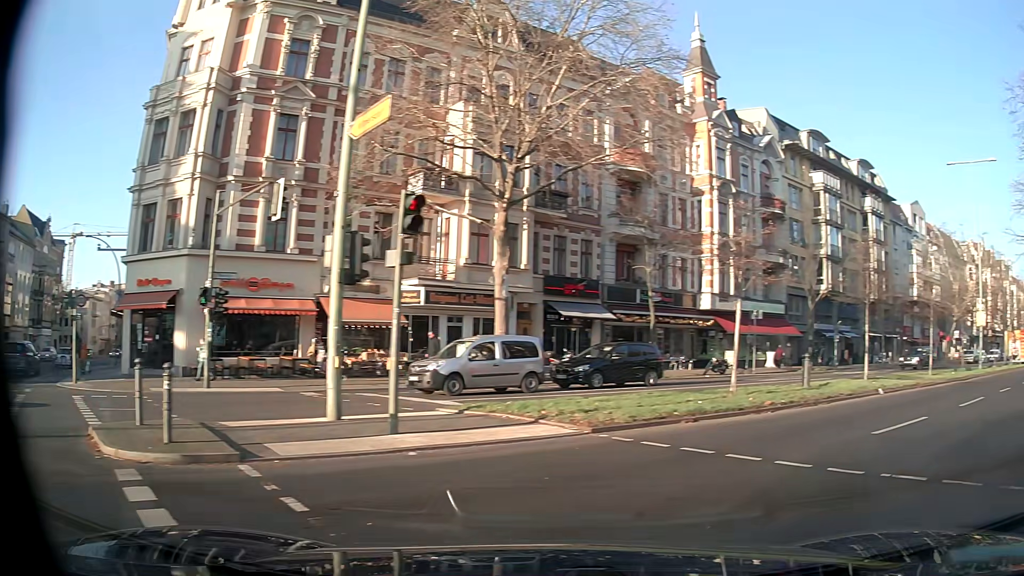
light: Day
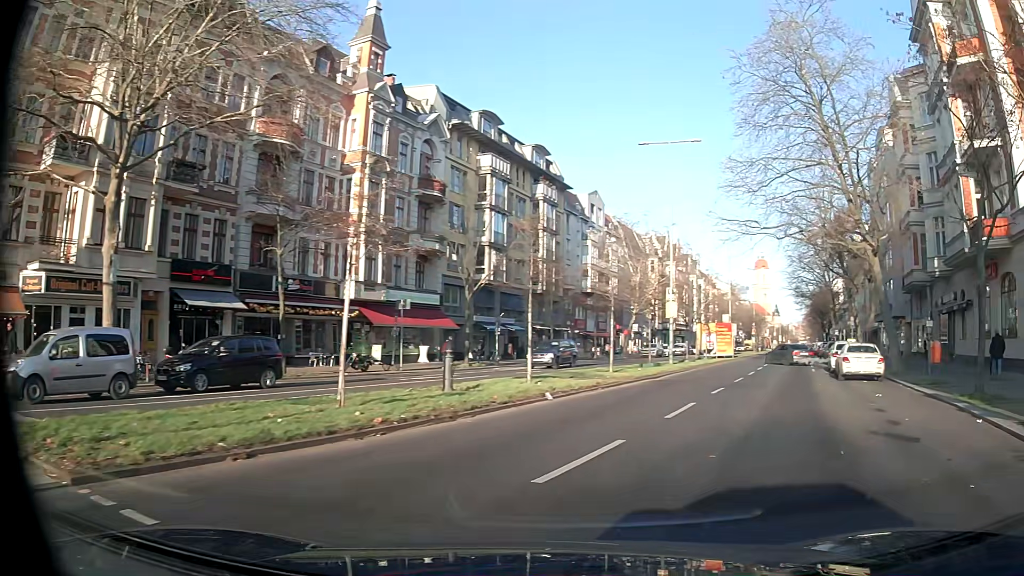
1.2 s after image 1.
(+1.3, +4.4) m; +30°
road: tertiary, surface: asphalt
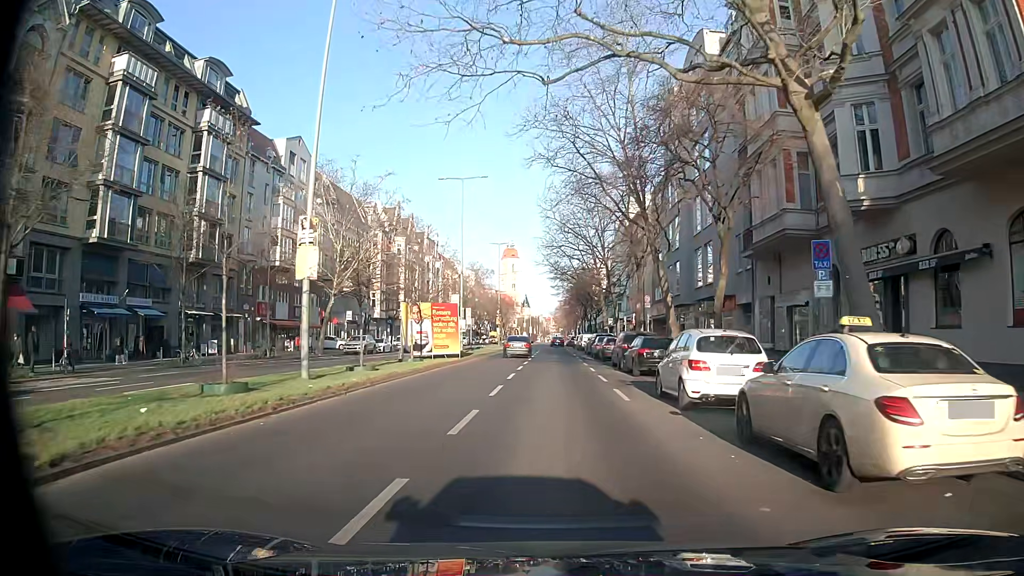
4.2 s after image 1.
(+5.9, +20.3) m; +21°
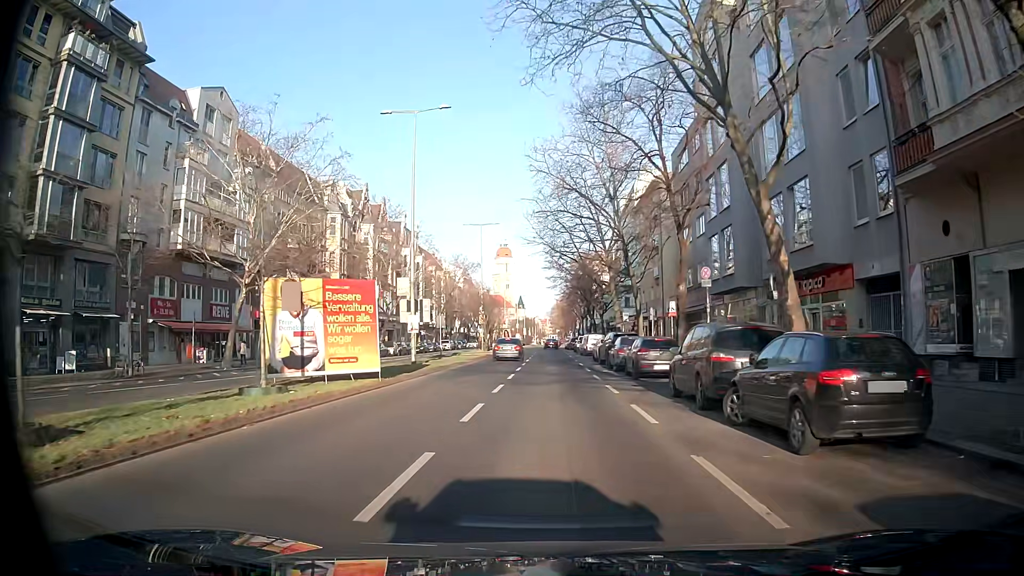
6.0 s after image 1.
(+0.3, +16.5) m; +1°
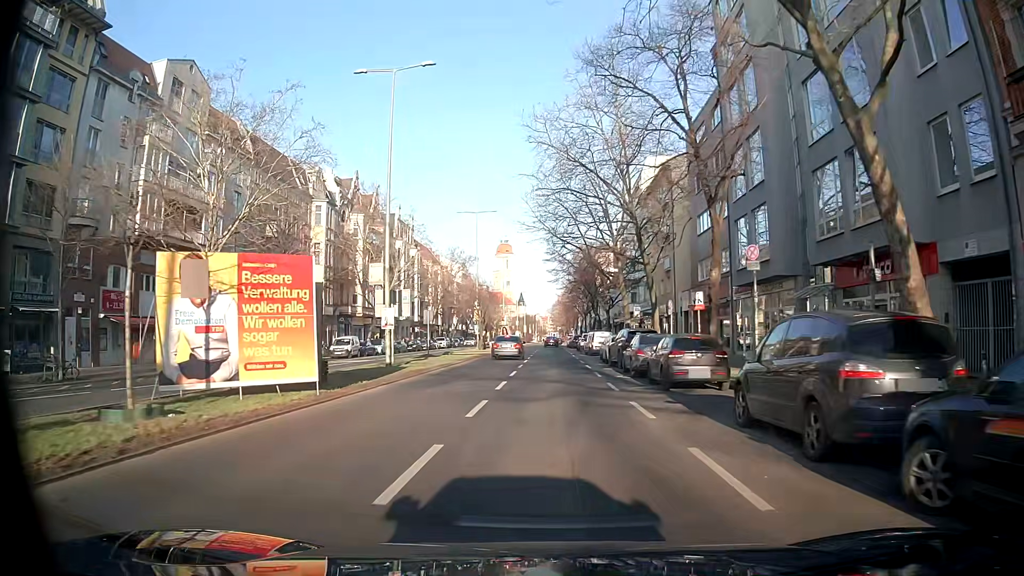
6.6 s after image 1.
(0.0, +5.6) m; 0°
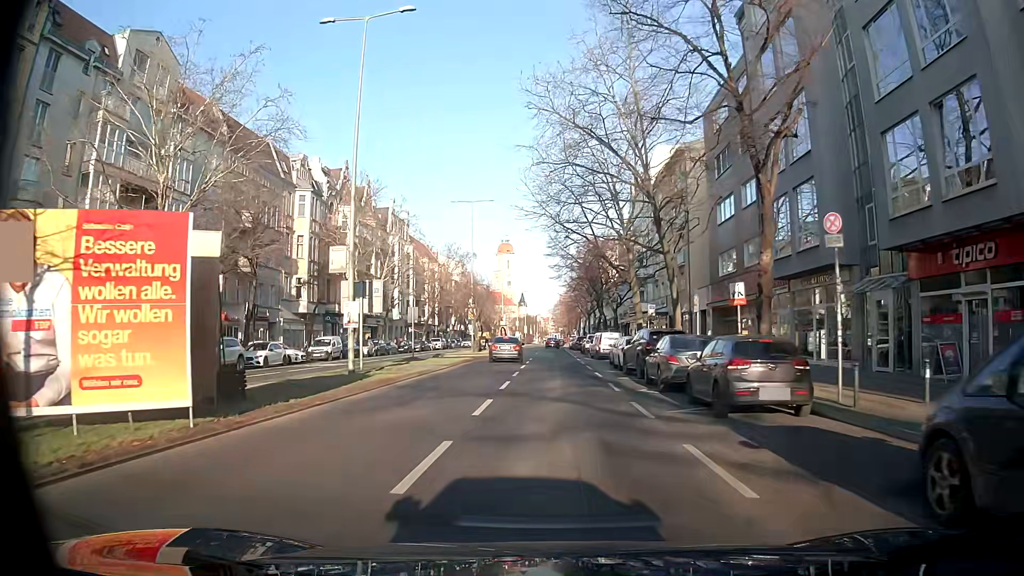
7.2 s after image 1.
(0.0, +5.5) m; -1°
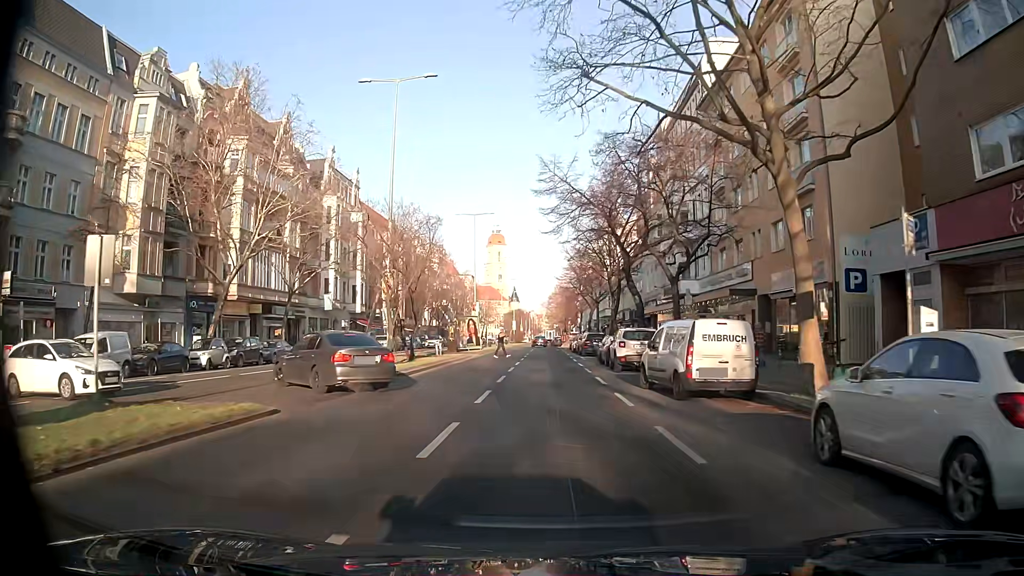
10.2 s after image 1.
(+0.3, +28.5) m; 0°
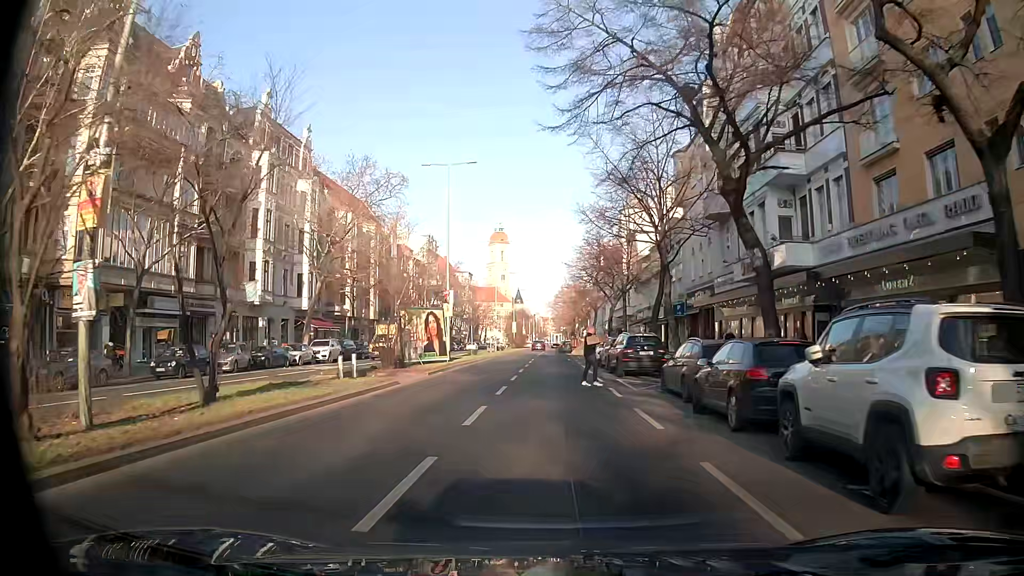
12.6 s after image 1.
(+0.2, +20.6) m; 0°
(0, +10) (-1, +20) (-1, +30) (-2, +40) (-2, +50) (-2, +60) (-2, +70) (-2, +80) (-2, +90) (-2, +100) m
